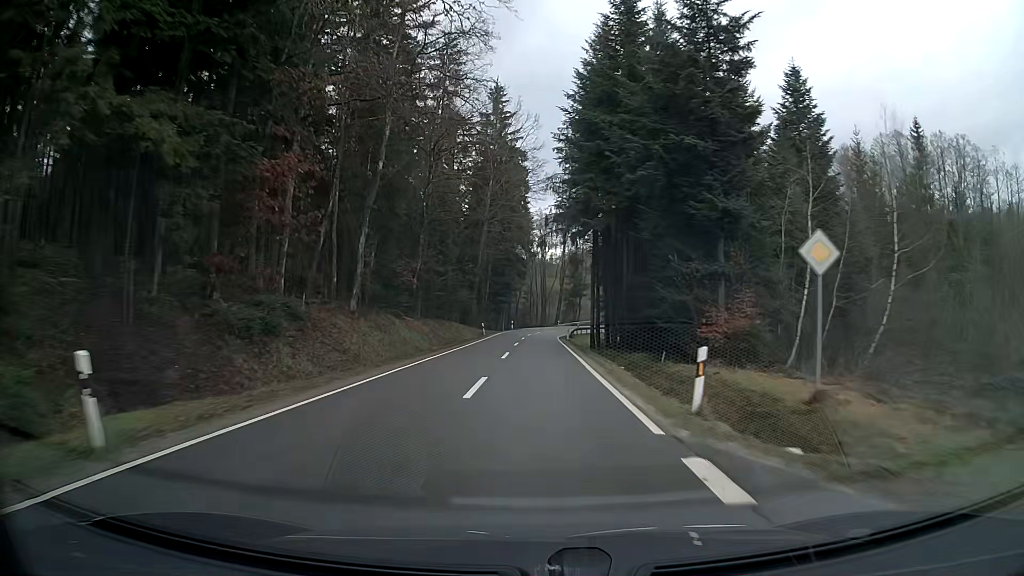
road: tertiary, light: Day
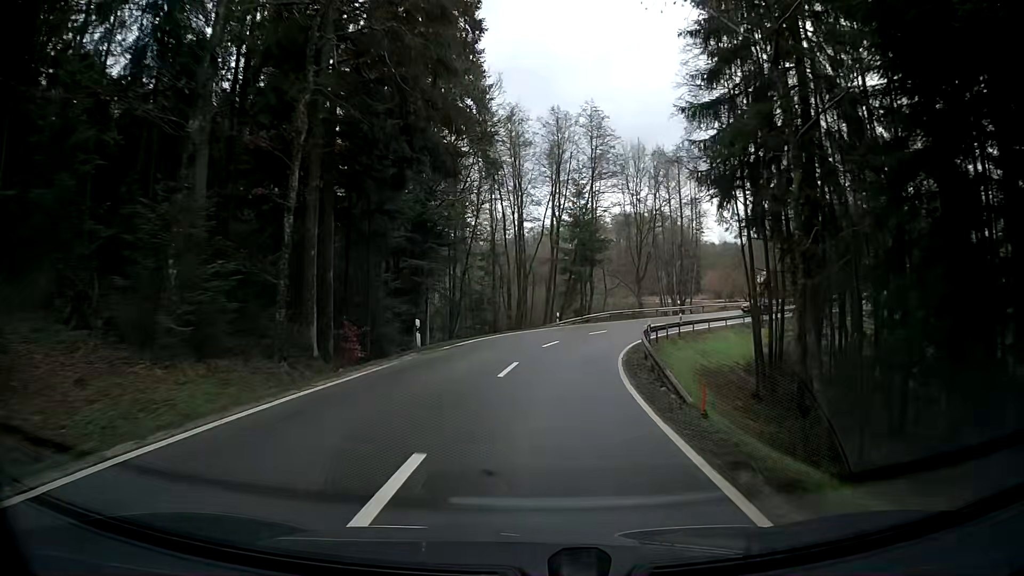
(+0.7, +56.3) m; +3°
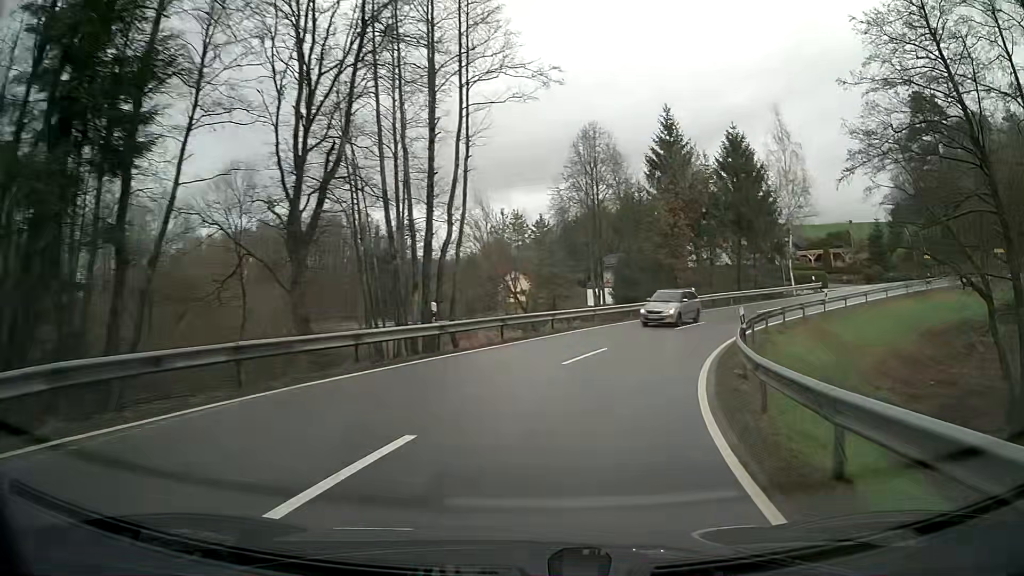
(+8.5, +44.4) m; +27°
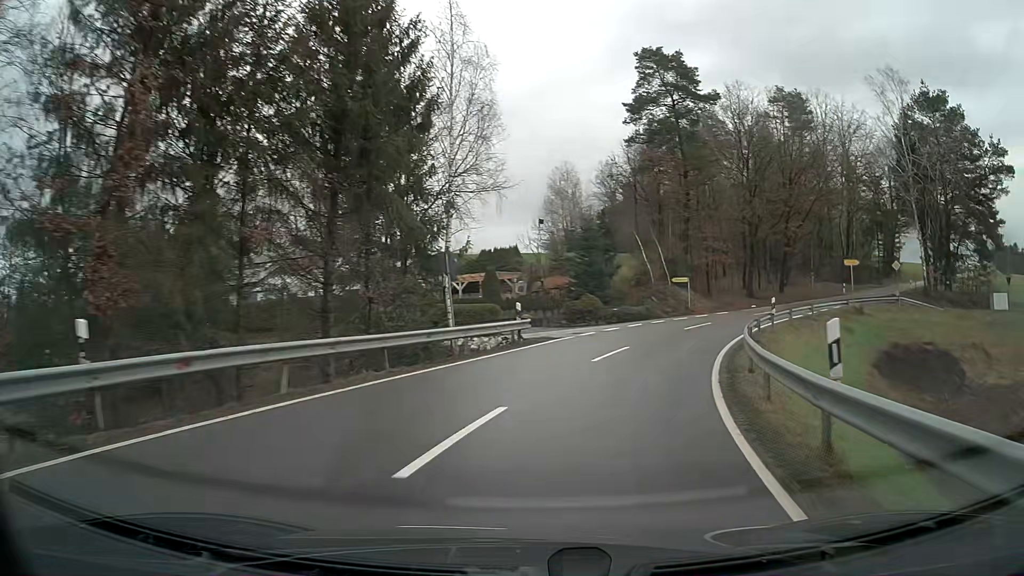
(+9.3, +30.9) m; +33°
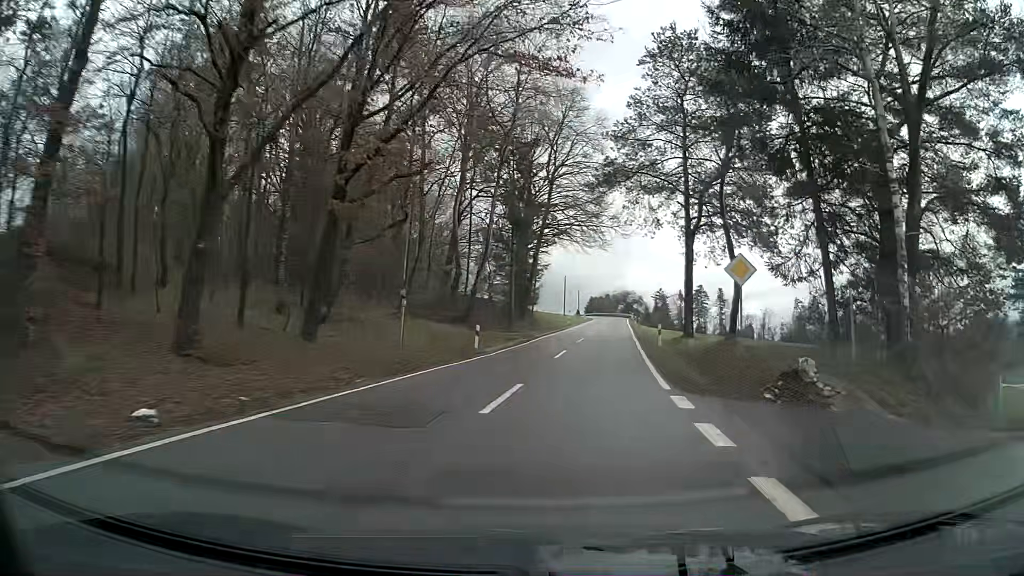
(+14.0, +38.1) m; +37°
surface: asphalt
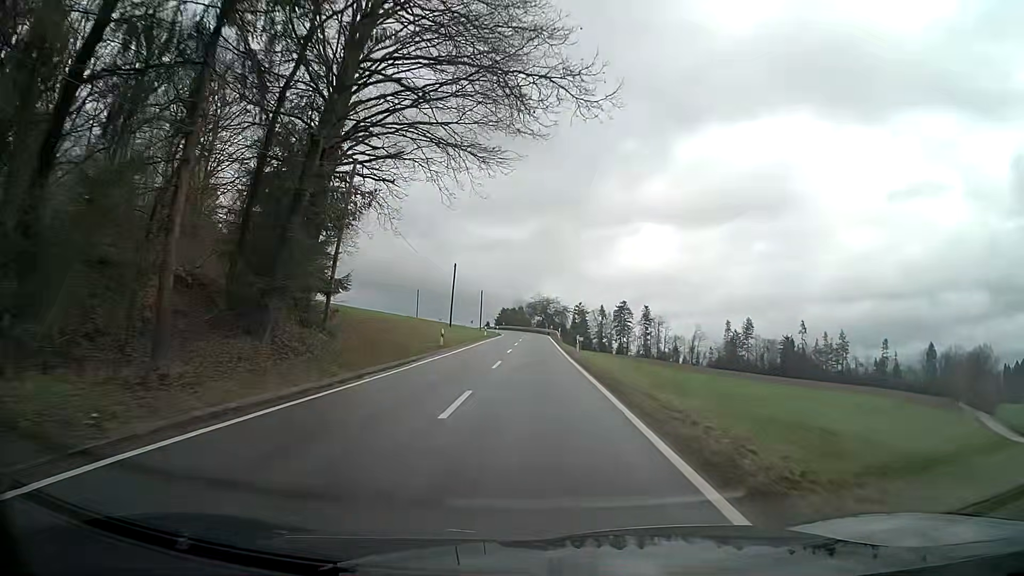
(+3.4, +35.9) m; +6°
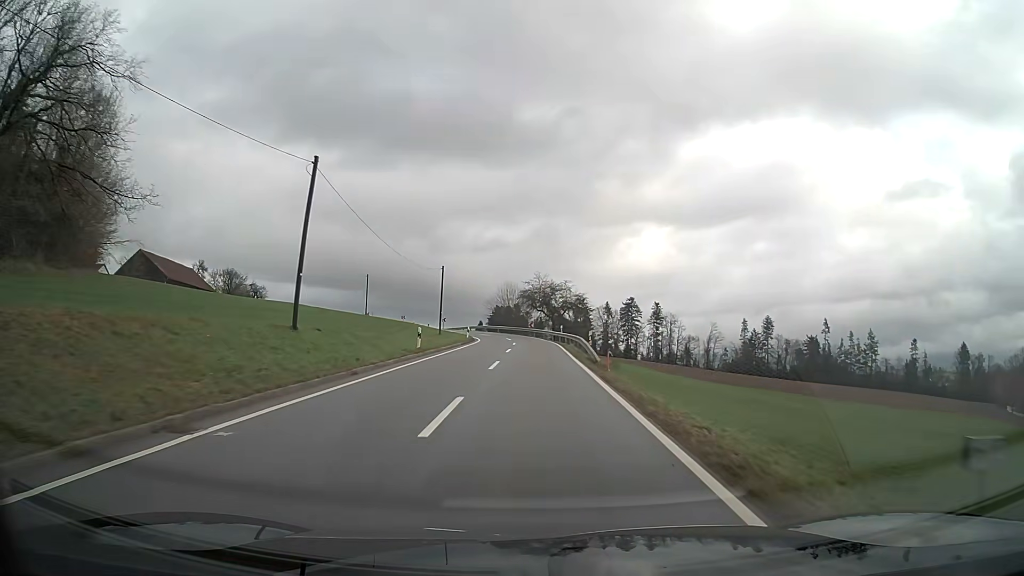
(+0.4, +37.8) m; +1°
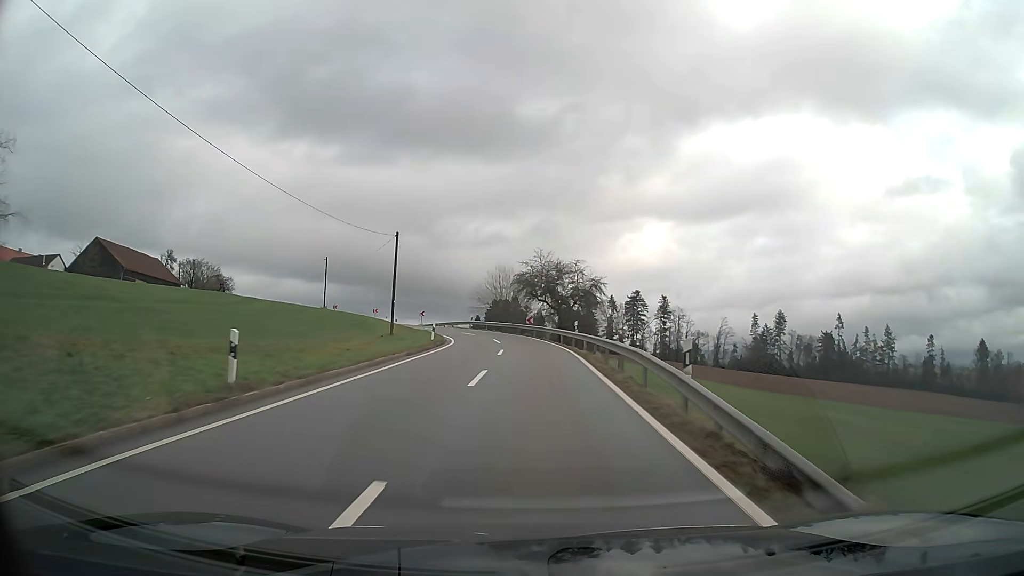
(0.0, +18.3) m; 0°
